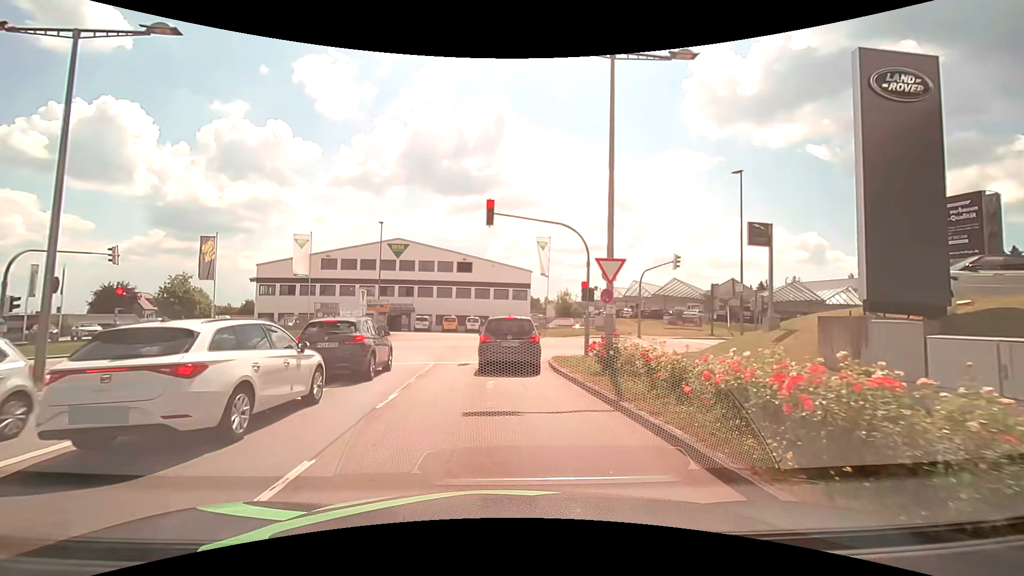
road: secondary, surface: asphalt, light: Day
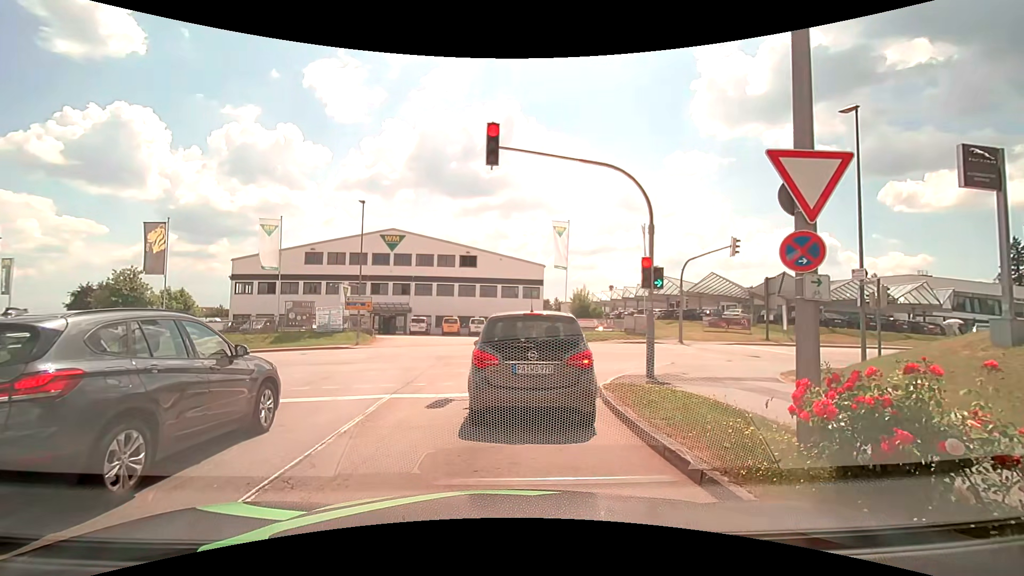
(-0.1, +7.9) m; -1°
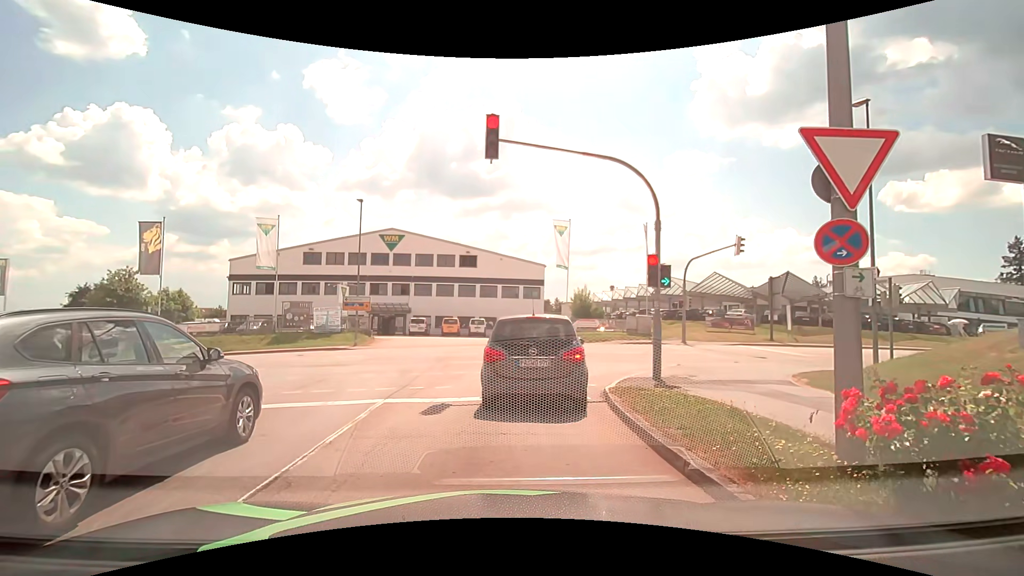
(0.0, +0.6) m; 0°
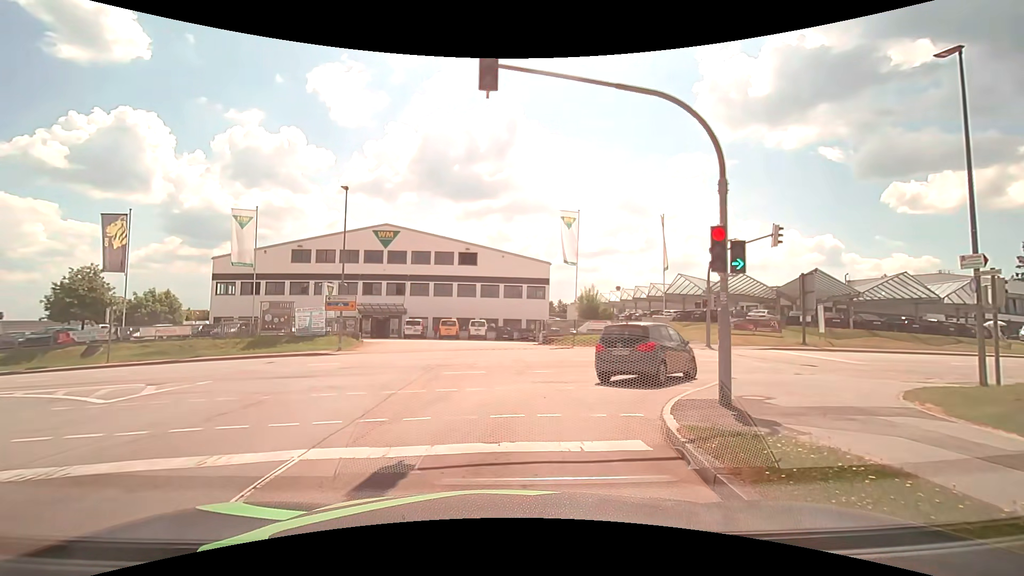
(0.0, +4.2) m; -1°
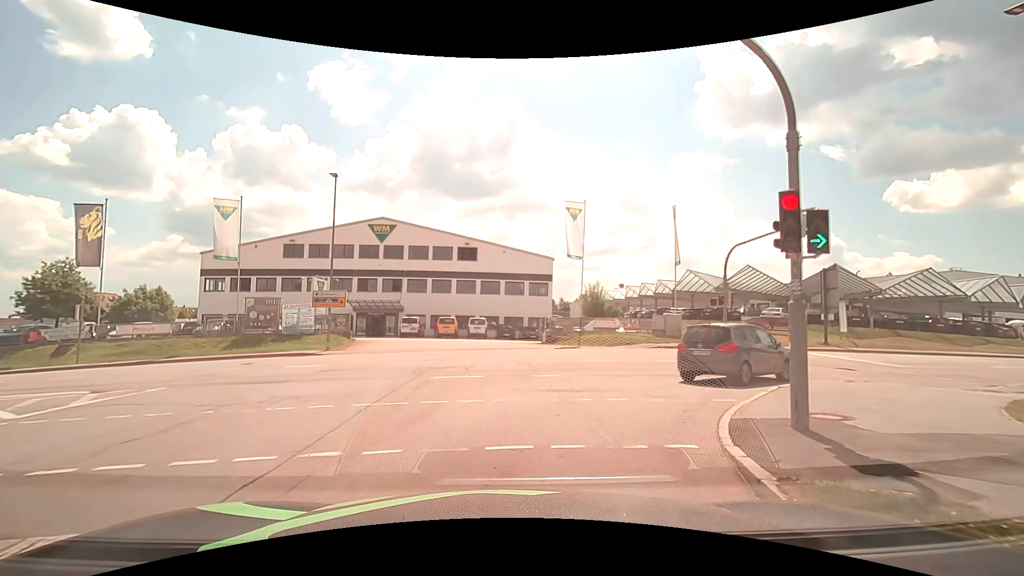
(0.0, +2.4) m; -1°
(+1, +10) (+8, +17) (+17, +20) (+27, +20) (+37, +21) (+47, +21) (+57, +22) (+67, +22) (+77, +22) (+87, +22) m
